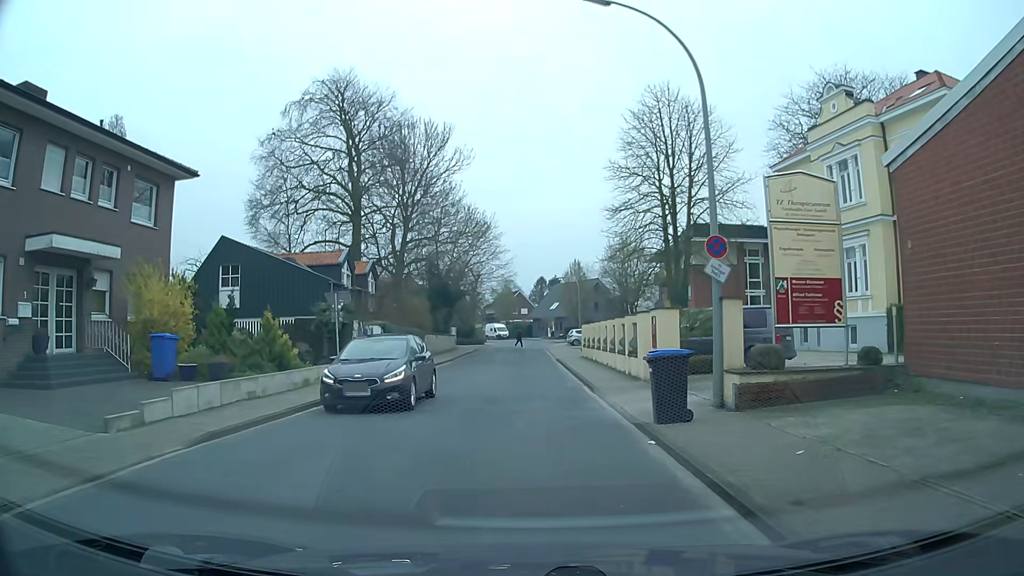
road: residential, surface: asphalt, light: Day
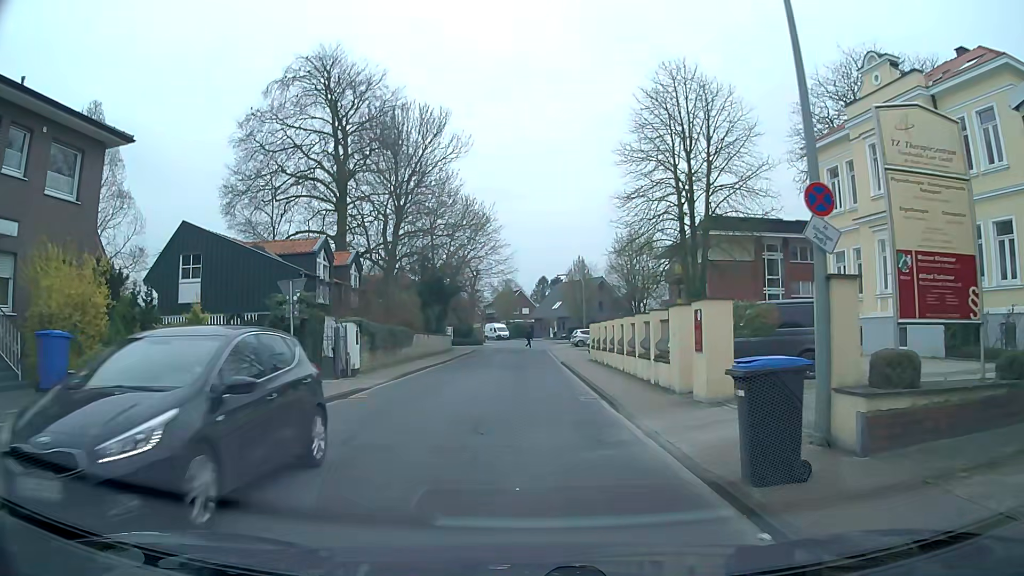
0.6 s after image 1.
(0.0, +4.4) m; 0°
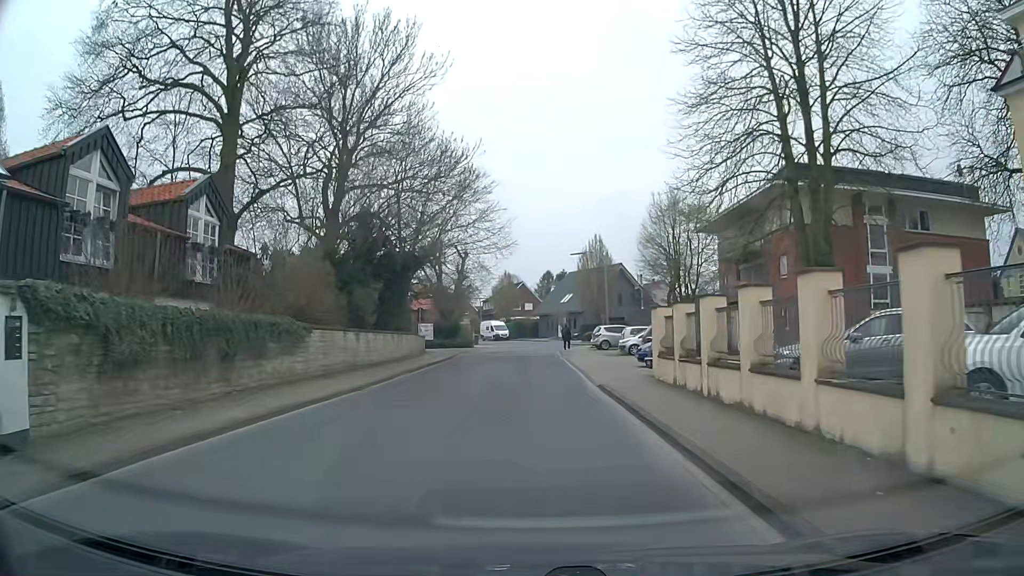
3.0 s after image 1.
(0.0, +17.6) m; -1°
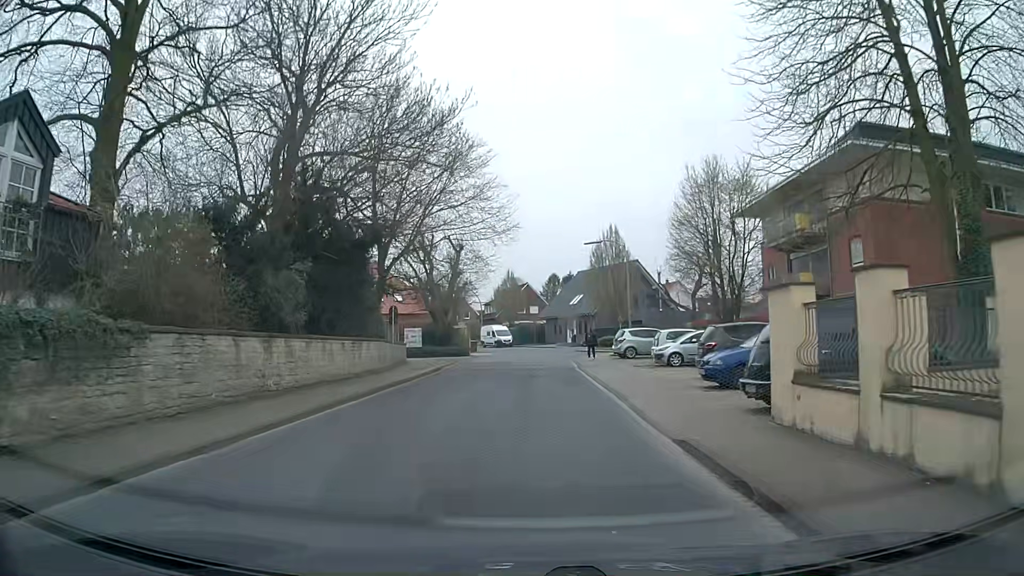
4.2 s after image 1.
(0.0, +8.8) m; 0°
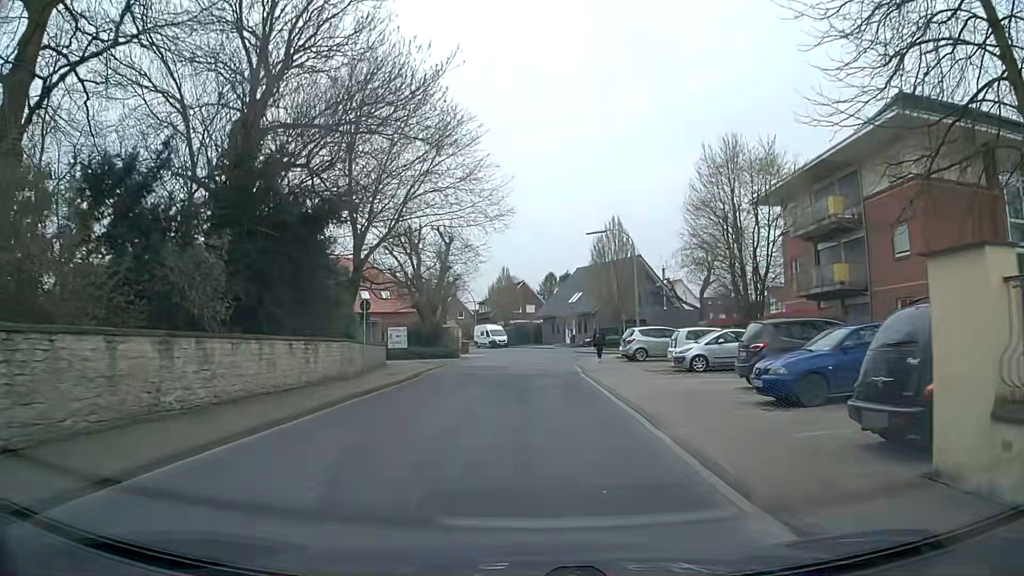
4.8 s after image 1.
(0.0, +4.4) m; 0°
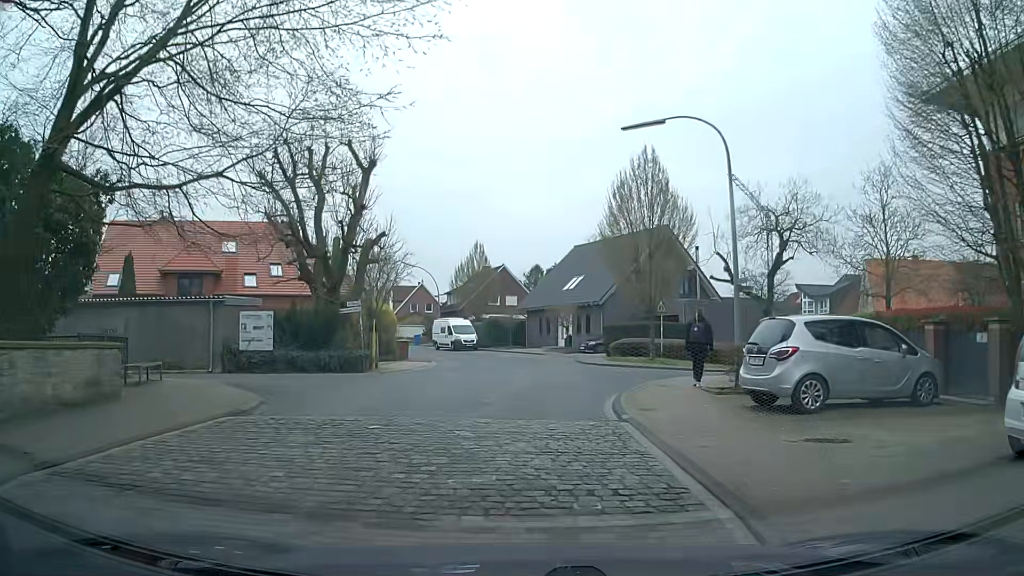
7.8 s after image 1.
(+0.4, +20.7) m; +1°
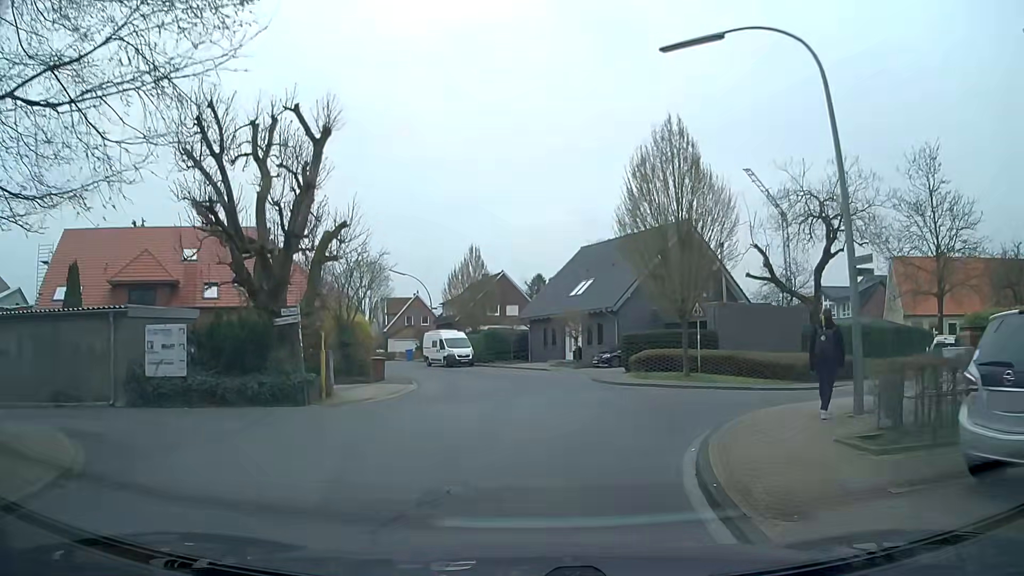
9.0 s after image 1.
(+0.1, +6.5) m; 0°
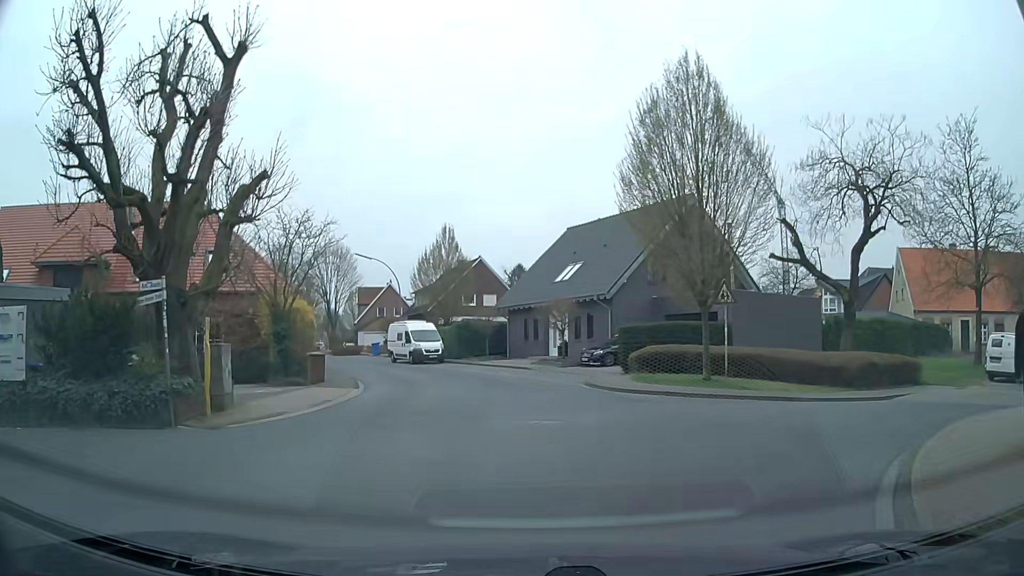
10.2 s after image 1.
(+0.1, +5.9) m; +4°
(+2, +10) (+10, +15) (+20, +19) (+29, +23) (+38, +27) (+47, +31) (+56, +34) (+66, +35) (+76, +33) (+85, +28) m
